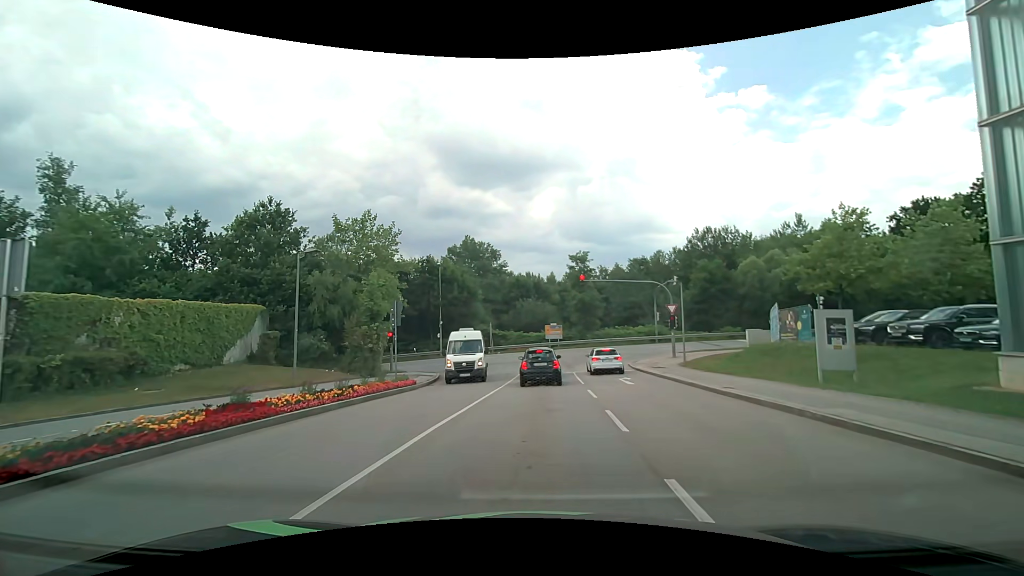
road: residential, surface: asphalt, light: Day
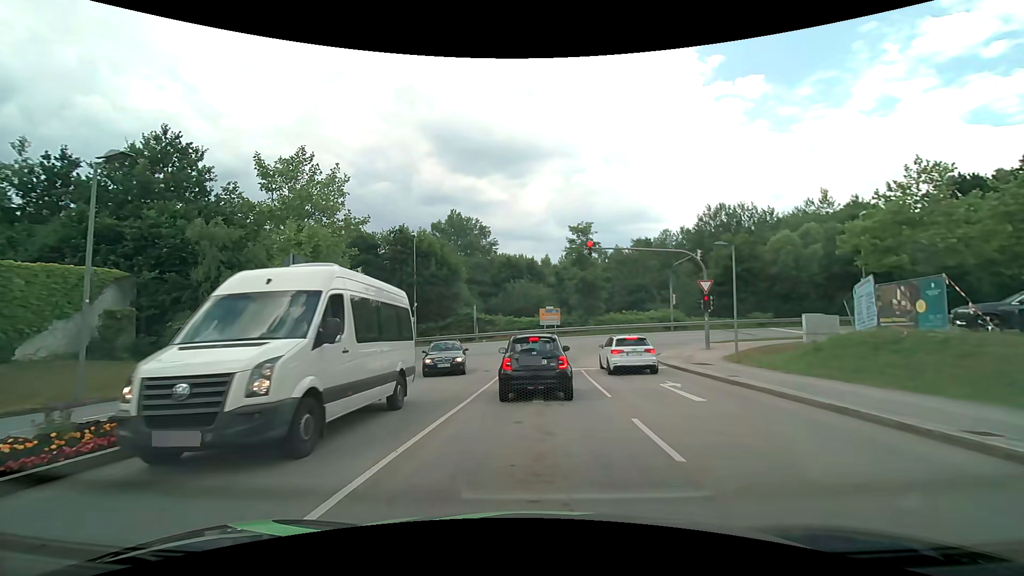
(-0.1, +8.5) m; -1°
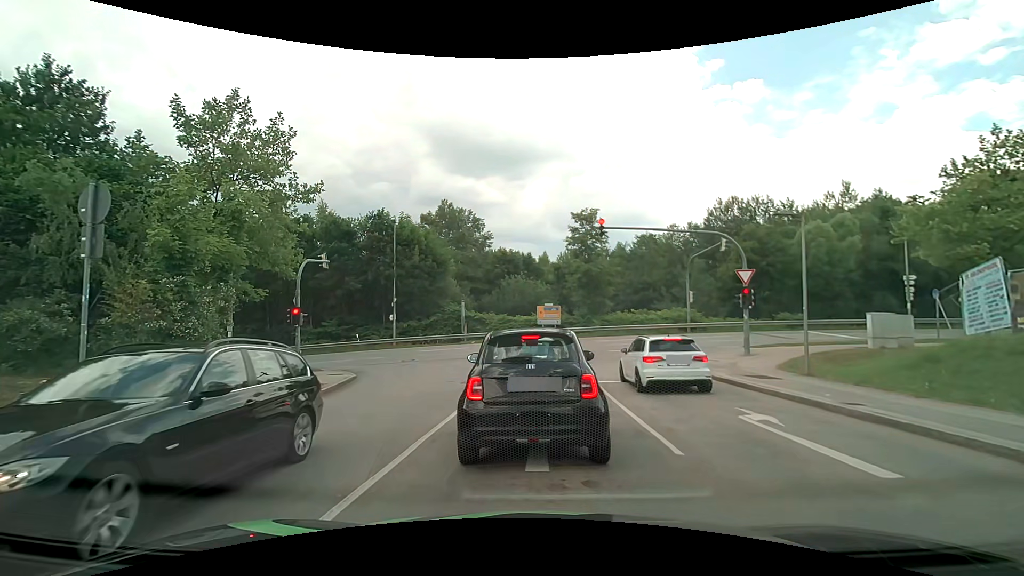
(+0.1, +5.4) m; +1°
(0, +10) (0, +20) (-2, +30) (-9, +36) (-19, +38) (-29, +38) (-39, +38) (-49, +37) (-59, +36) (-69, +35) m
